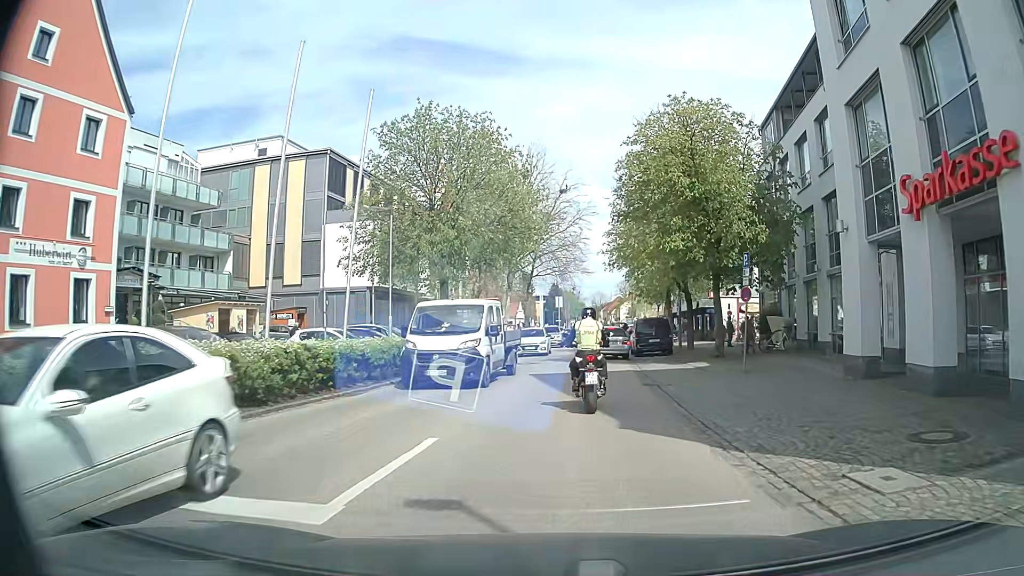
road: secondary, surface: asphalt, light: Day
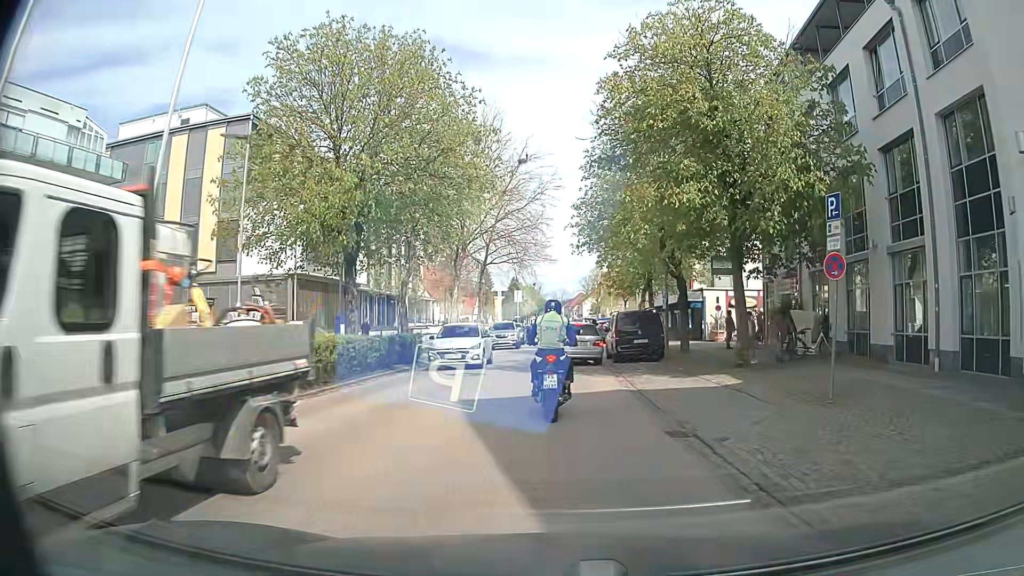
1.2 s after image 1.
(+0.3, +8.1) m; +3°
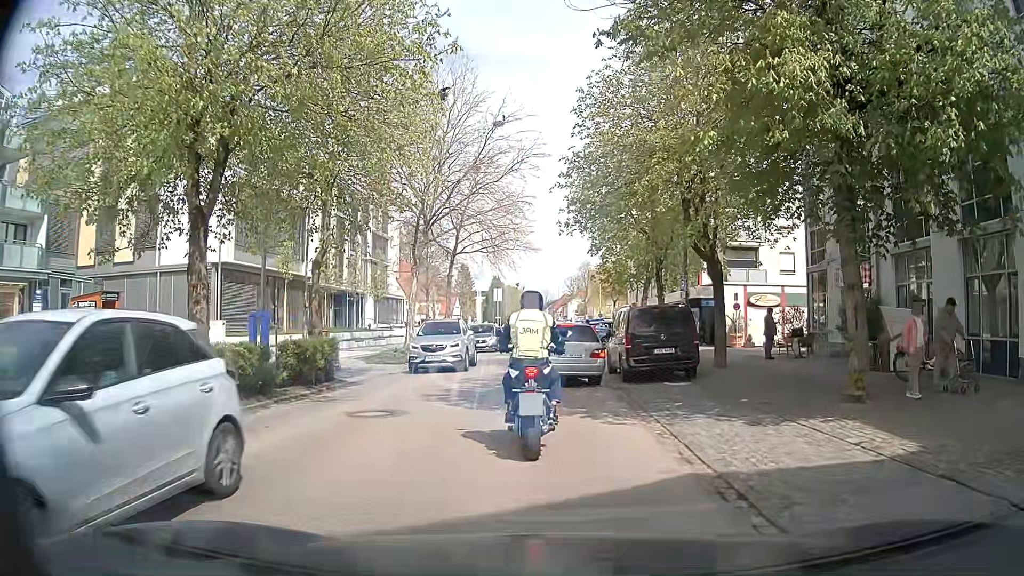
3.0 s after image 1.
(+0.2, +7.8) m; 0°
